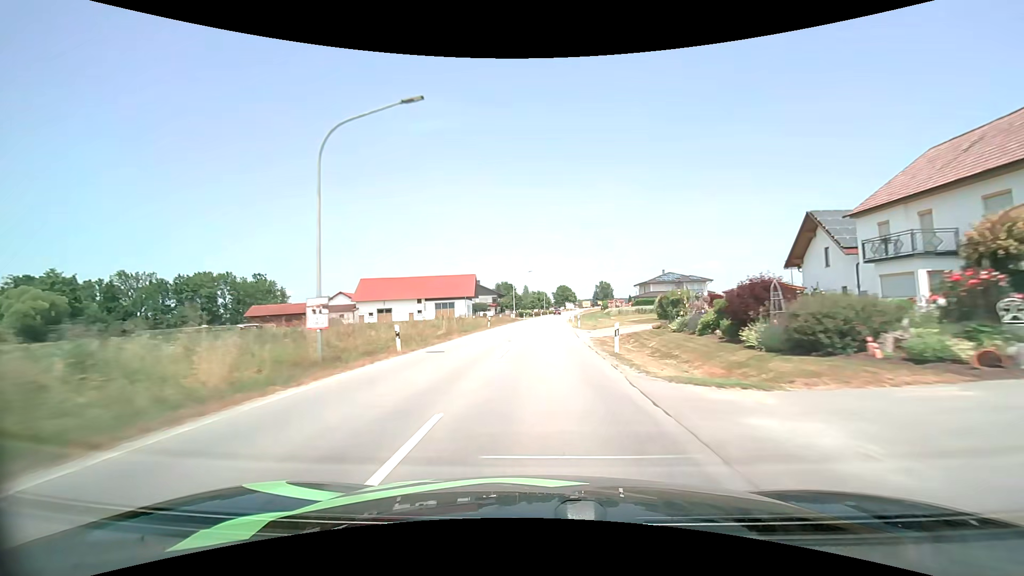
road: secondary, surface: asphalt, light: Day
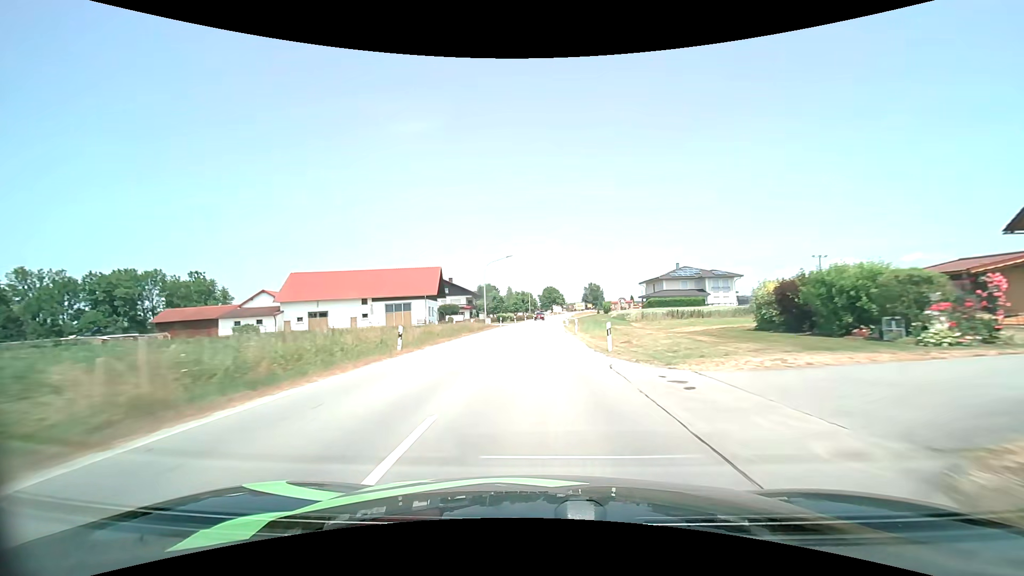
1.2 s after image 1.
(+0.3, +24.0) m; +2°
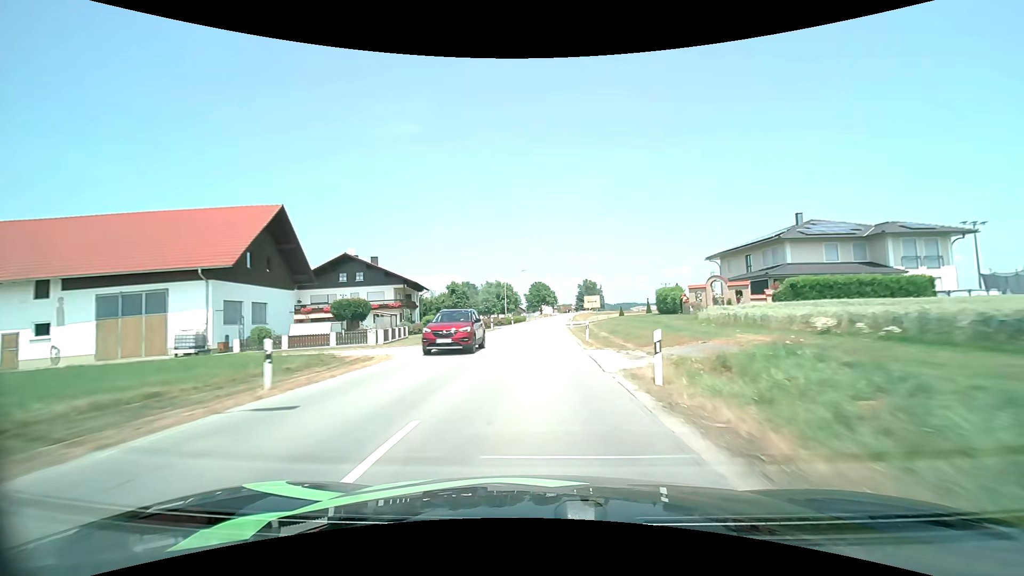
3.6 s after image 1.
(+0.7, +48.2) m; +1°
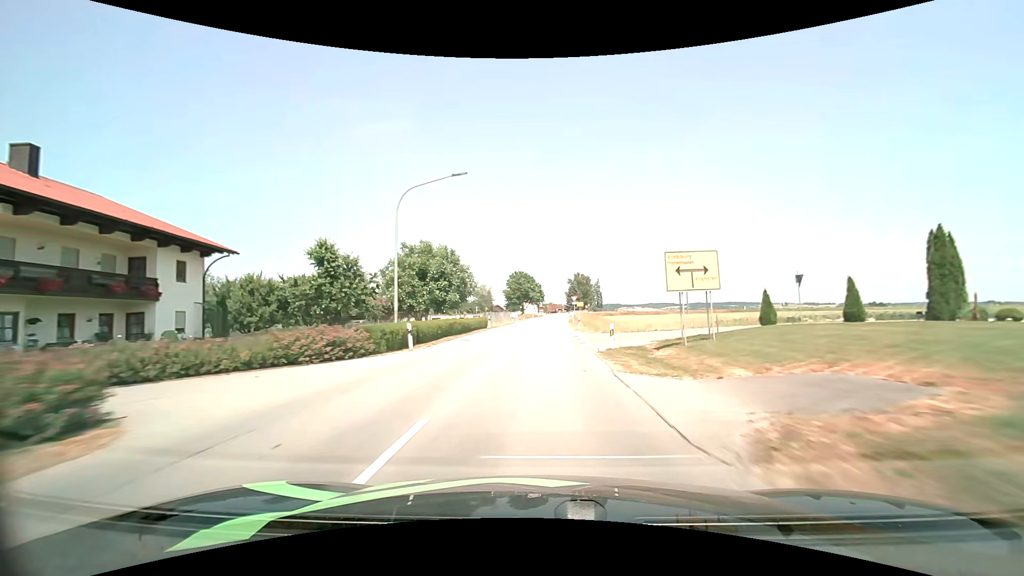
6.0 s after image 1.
(+0.7, +47.9) m; +2°
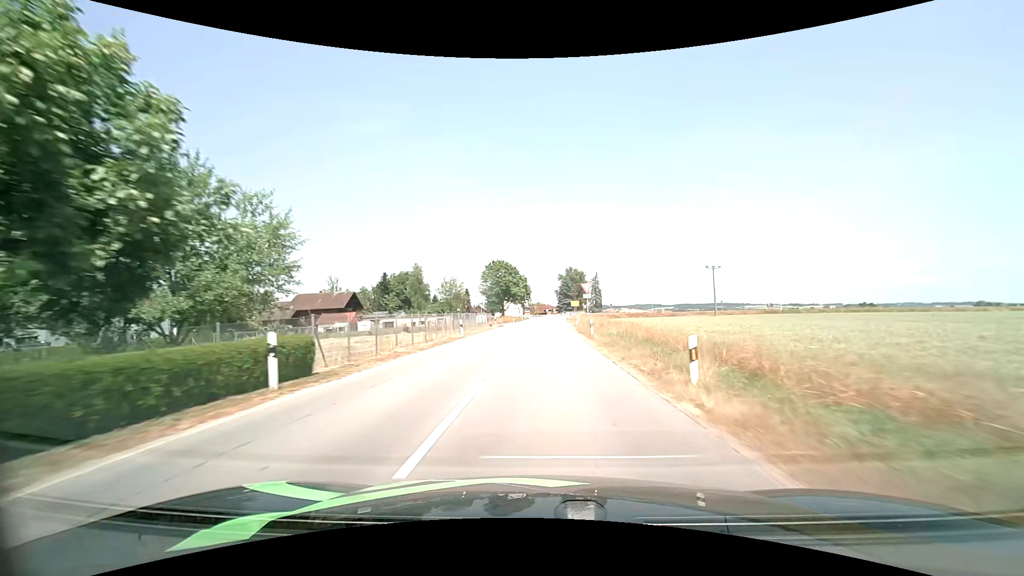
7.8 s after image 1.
(+0.5, +34.1) m; +2°
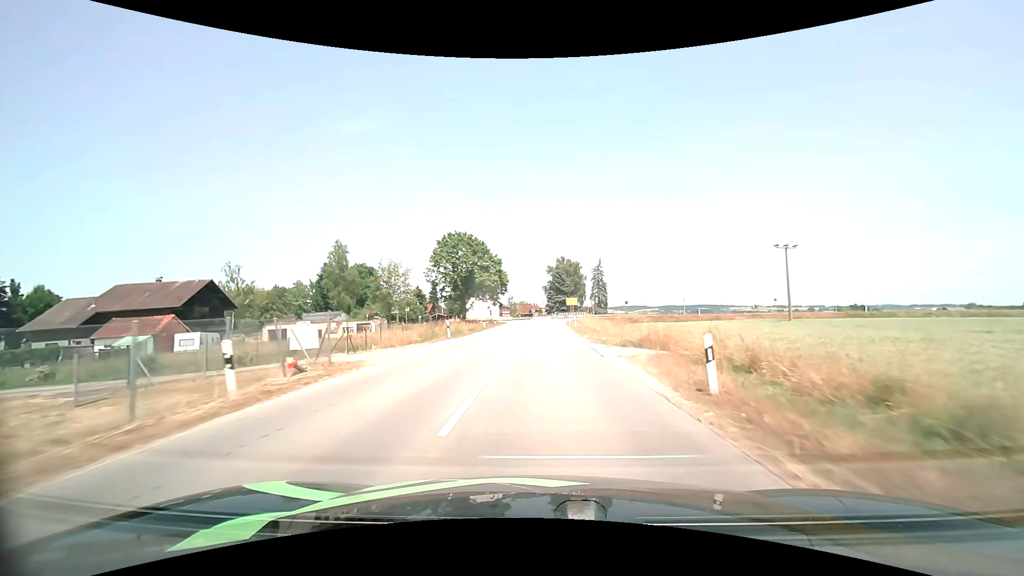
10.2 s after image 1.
(+0.6, +40.1) m; +2°
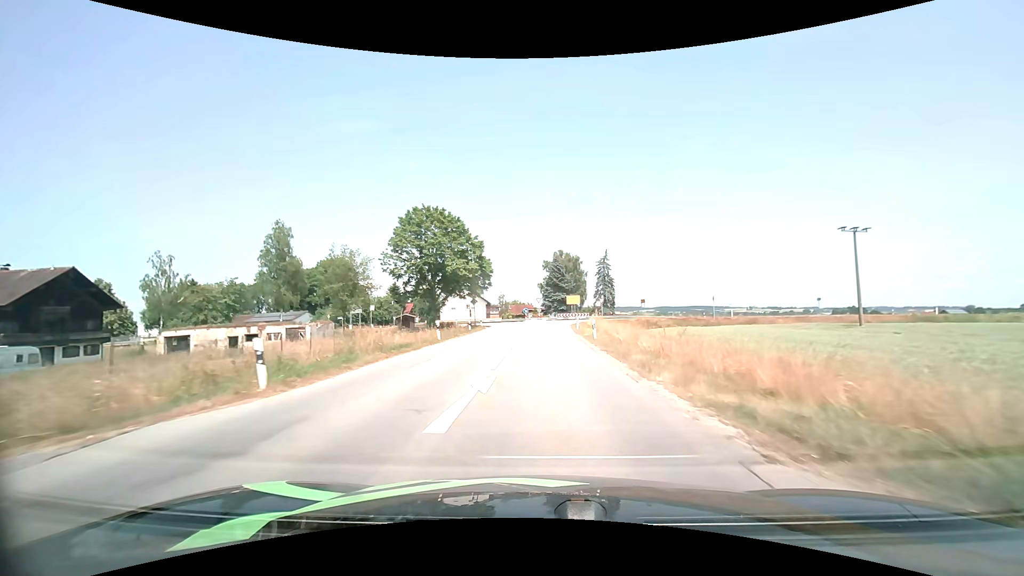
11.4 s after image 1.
(+0.1, +17.5) m; 0°
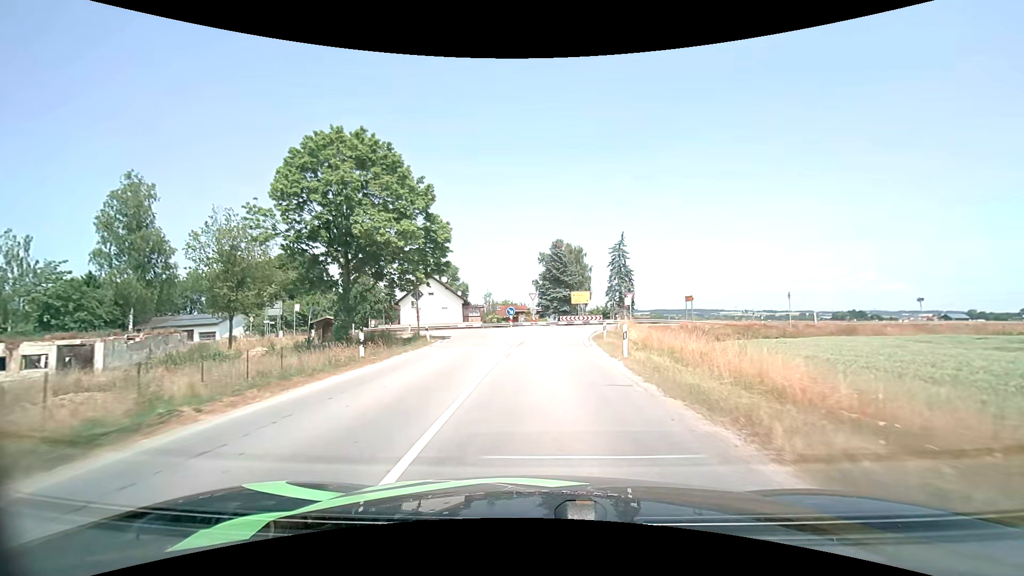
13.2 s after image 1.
(+0.1, +22.9) m; +1°
(0, +10) (0, +20) (+1, +30) (+2, +40) (+8, +48) (+16, +53) (+26, +55) (+36, +56) (+46, +58) (+56, +59) m
